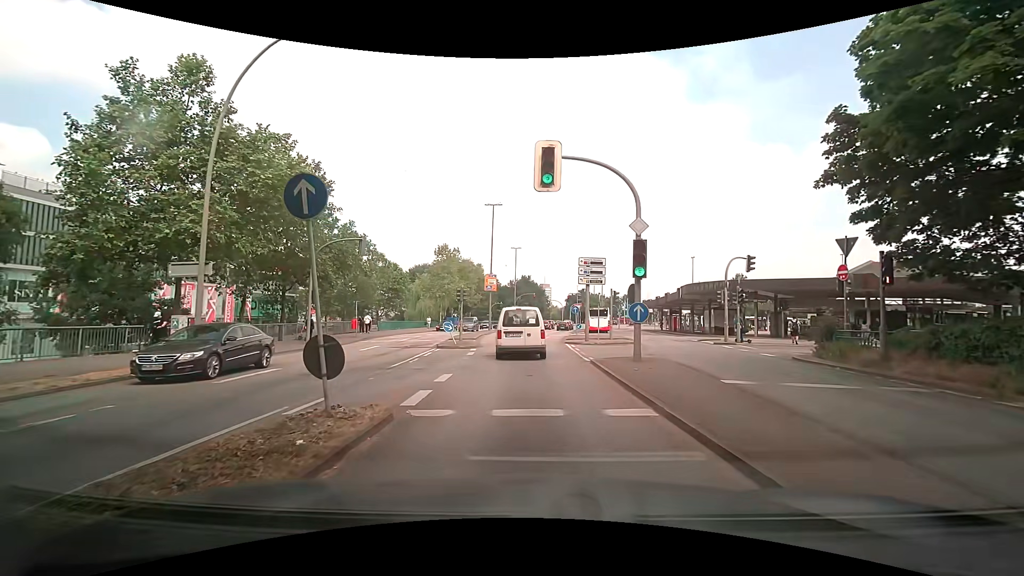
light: Day
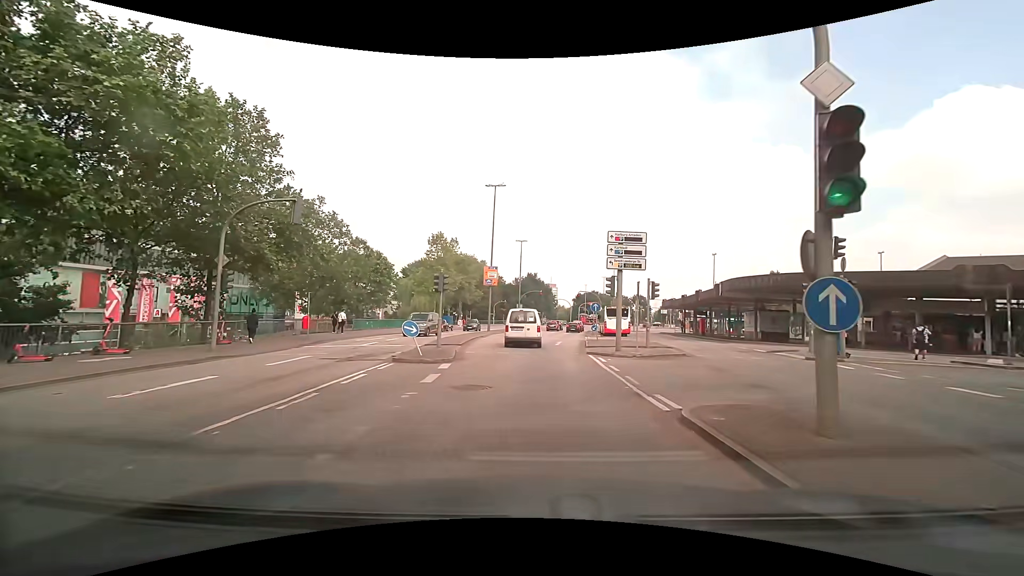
(-0.3, +9.4) m; -2°
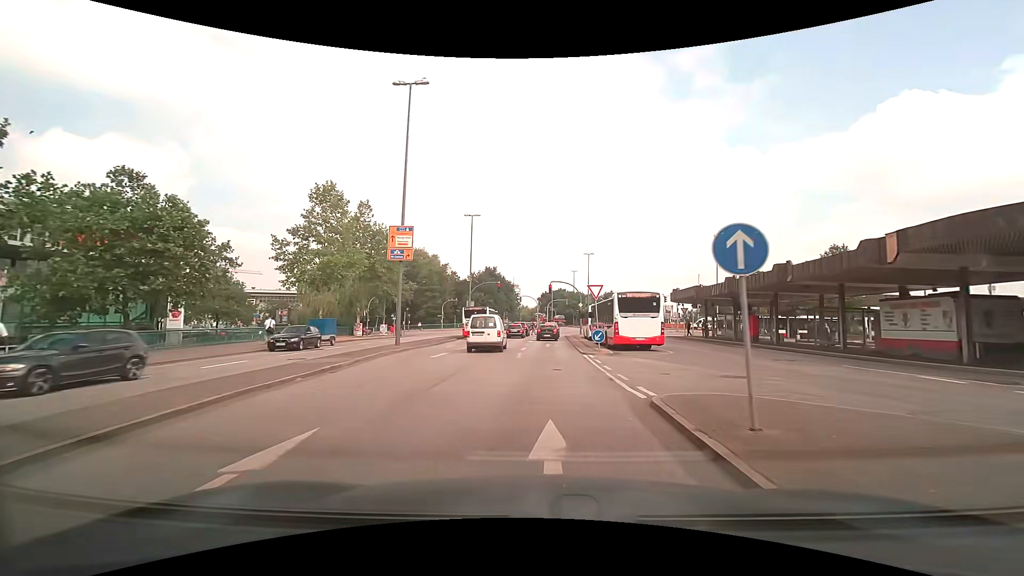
(+0.8, +25.3) m; +4°
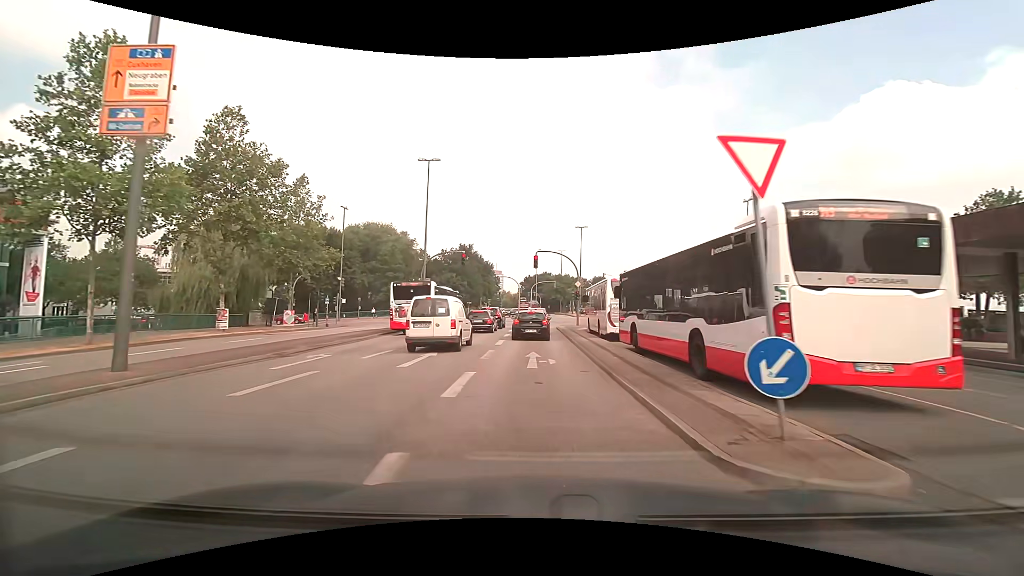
(+0.3, +18.9) m; +1°
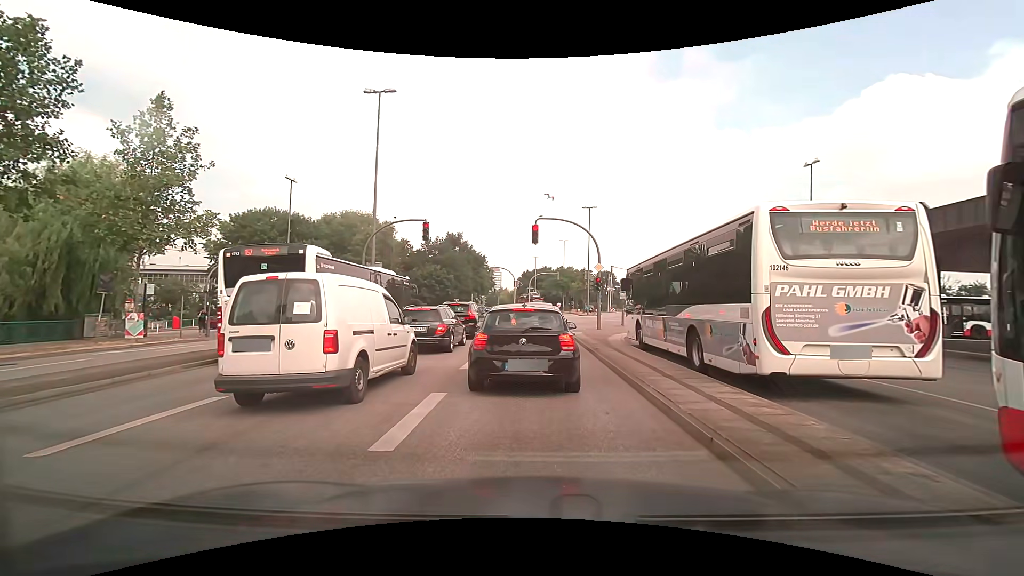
(0.0, +14.3) m; 0°
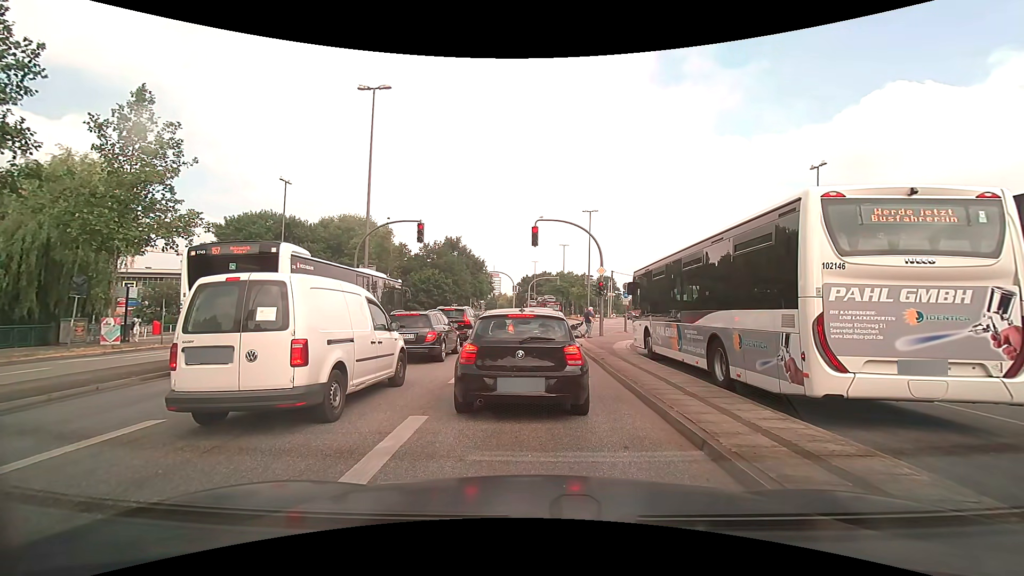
(0.0, +1.2) m; -1°
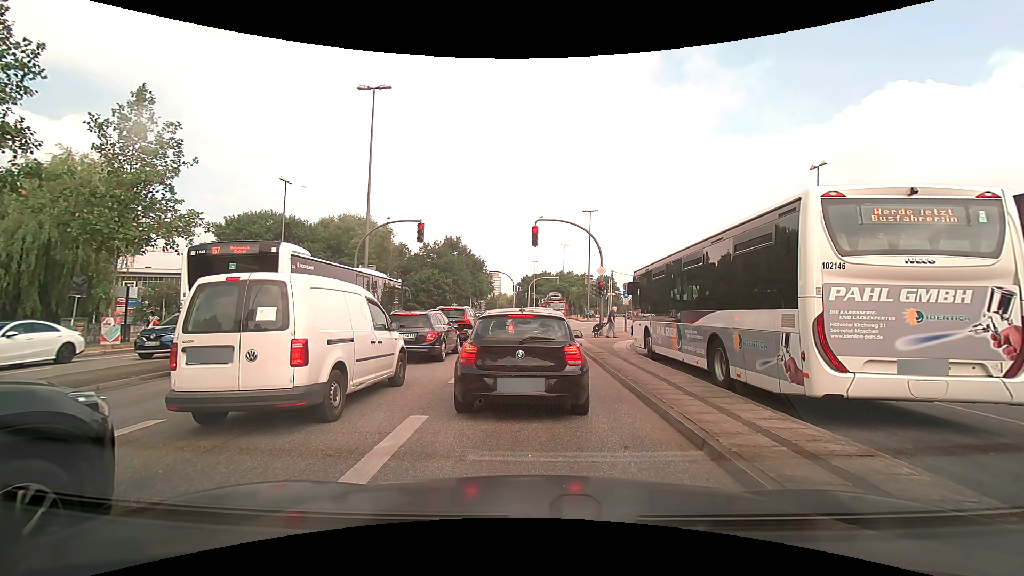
(0.0, 0.0) m; 0°
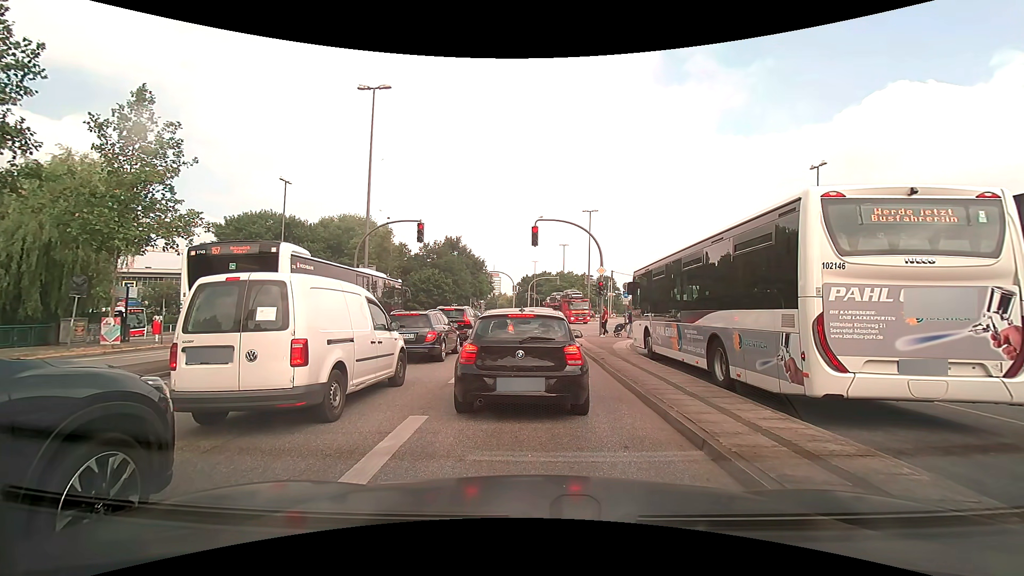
(0.0, 0.0) m; 0°
(0, +10) (+1, +20) (+1, +30) (+4, +40) (+8, +49) (+11, +58) (+14, +68) (+16, +78) (+17, +88) (+17, +98) m
